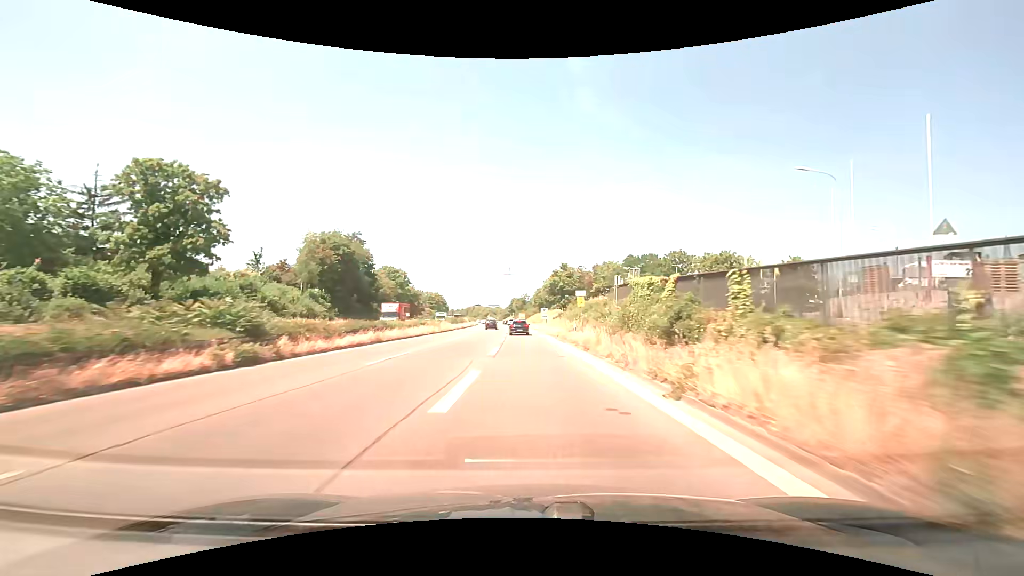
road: trunk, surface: asphalt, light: Day
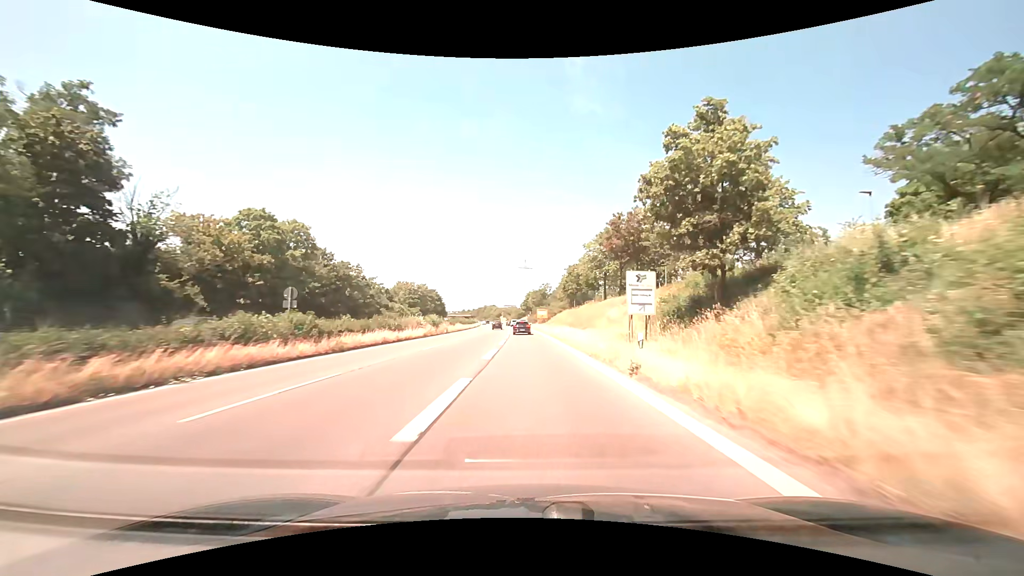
(-1.8, +62.1) m; -3°
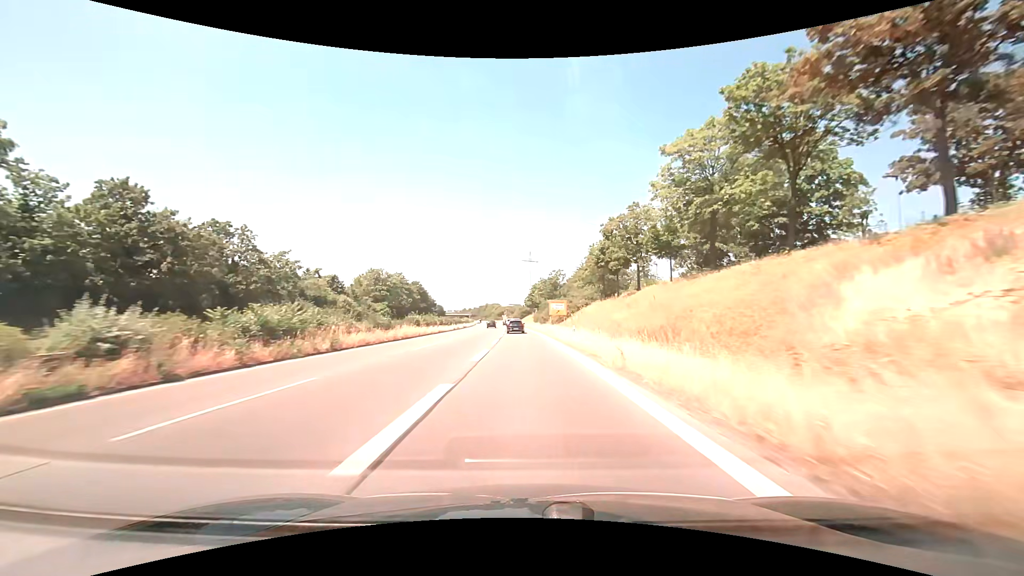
(-0.1, +37.3) m; 0°
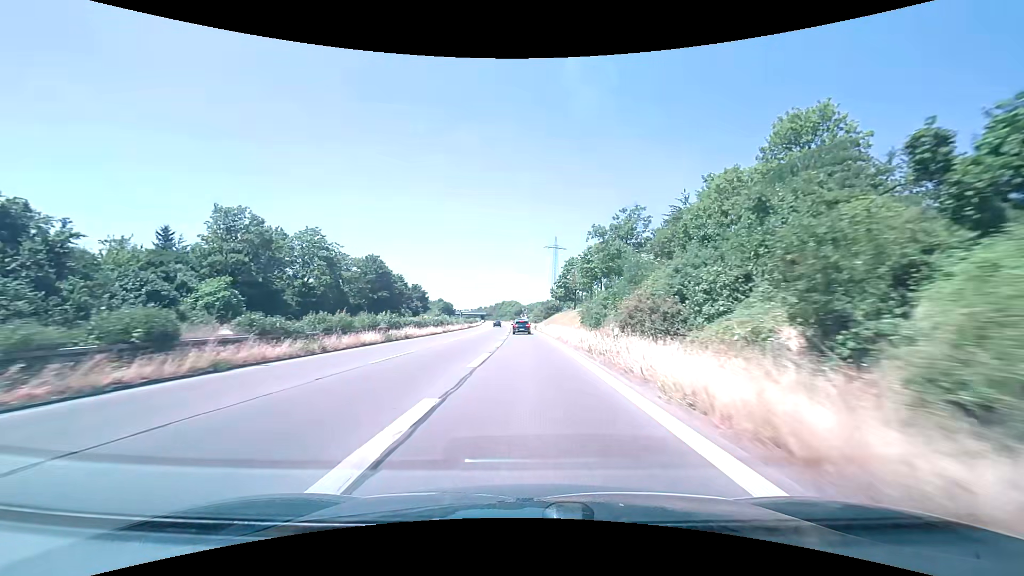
(-1.4, +62.4) m; -3°
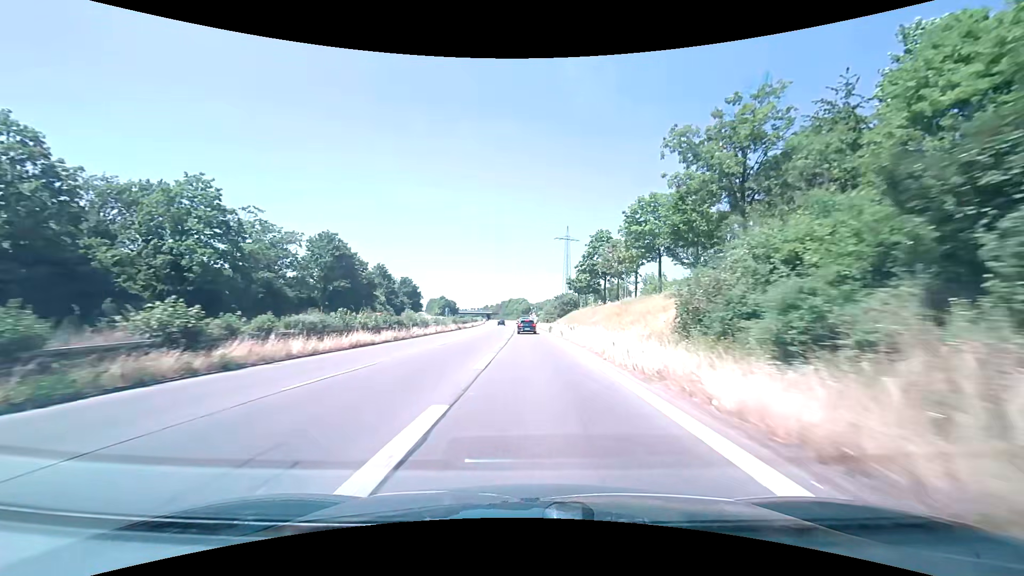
(-0.1, +24.9) m; -1°
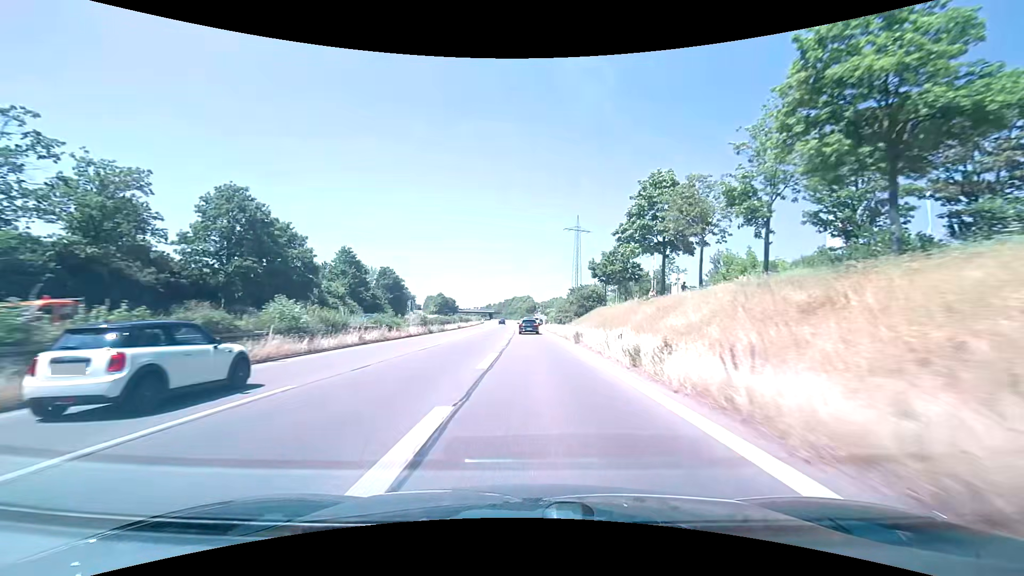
(-0.1, +24.3) m; -1°
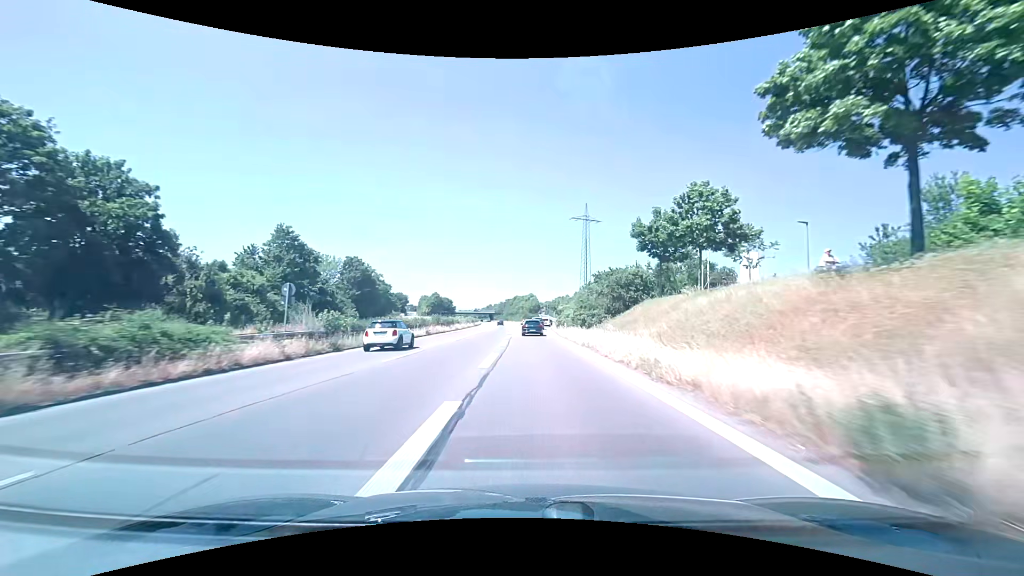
(-0.1, +23.6) m; 0°
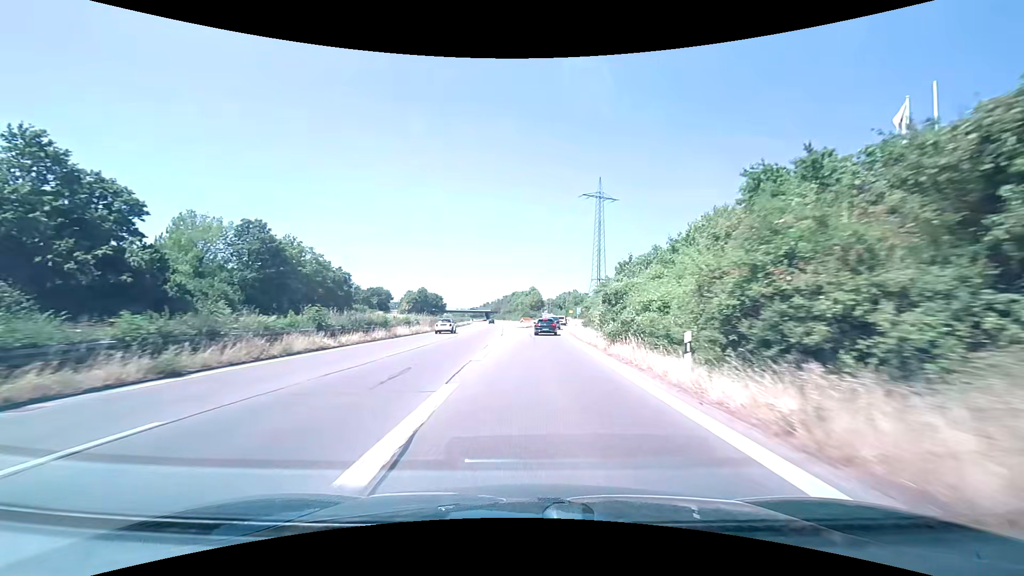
(-0.1, +34.0) m; 0°
(0, +10) (0, +20) (0, +30) (+1, +40) (+1, +50) (+2, +60) (+3, +70) (+4, +80) (+5, +90) (+6, +100) m
